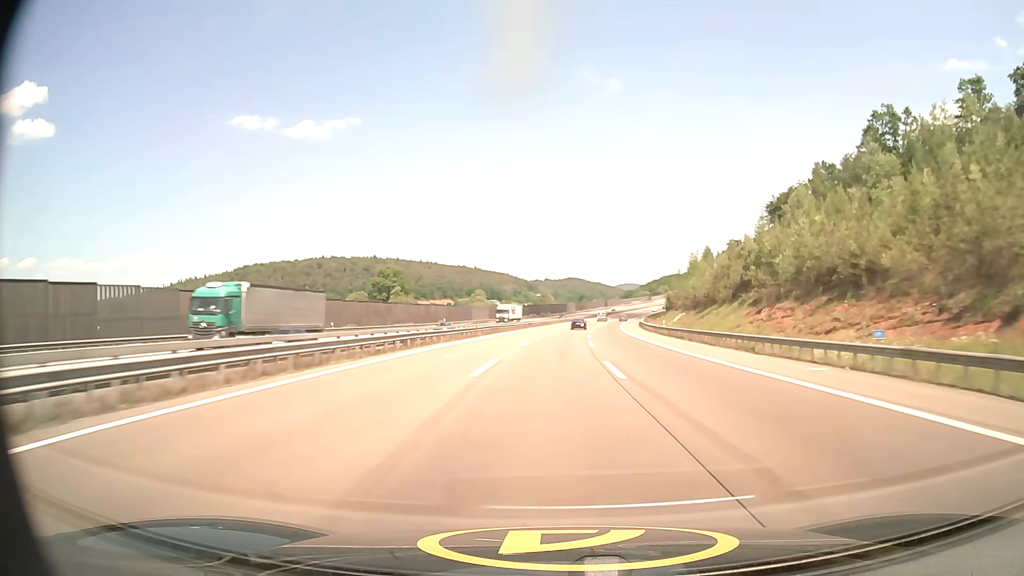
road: motorway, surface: asphalt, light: Day
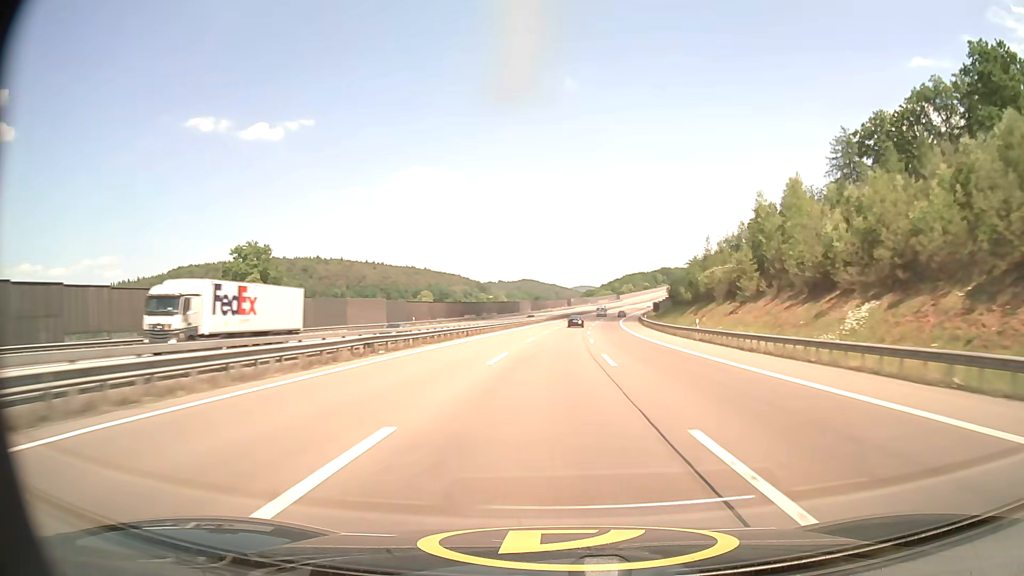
(+2.0, +66.3) m; +4°
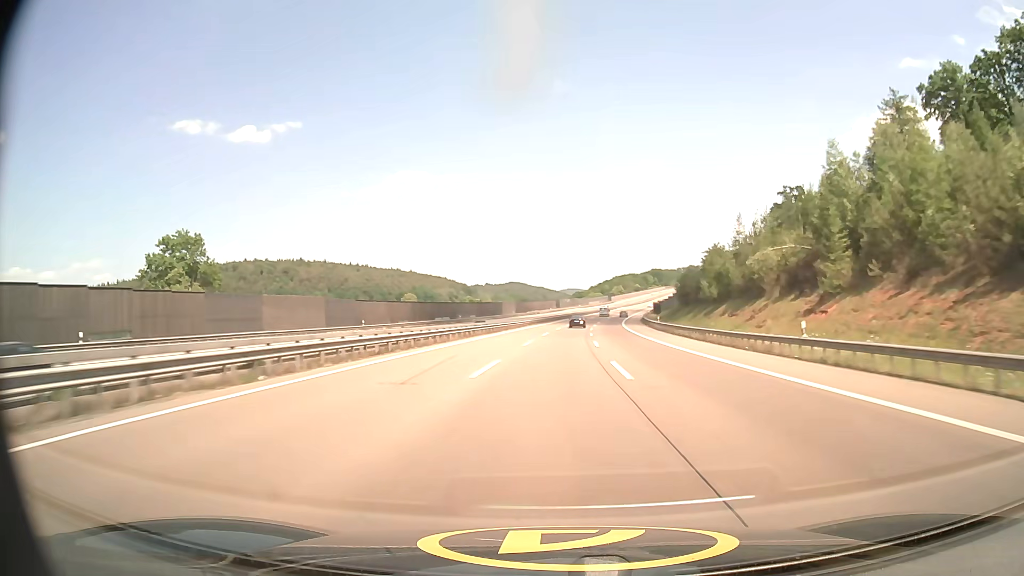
(+0.2, +22.0) m; +1°
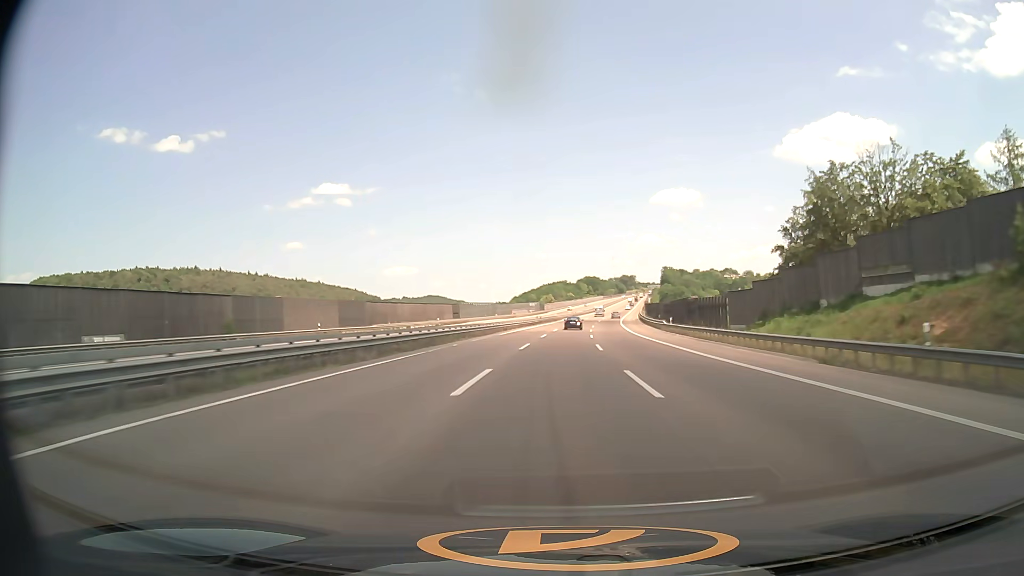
(+5.8, +109.7) m; +7°
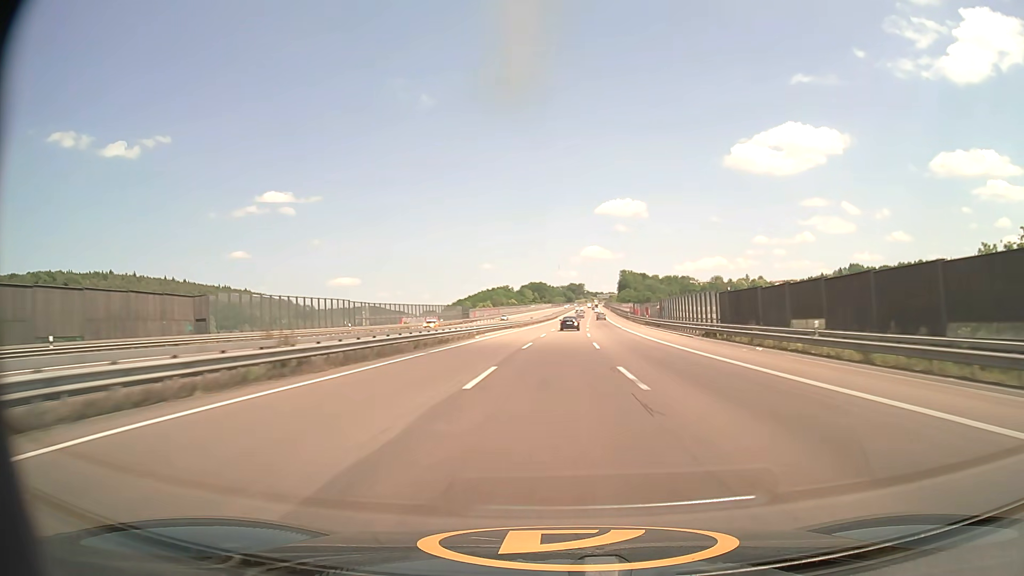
(+3.5, +87.1) m; +5°
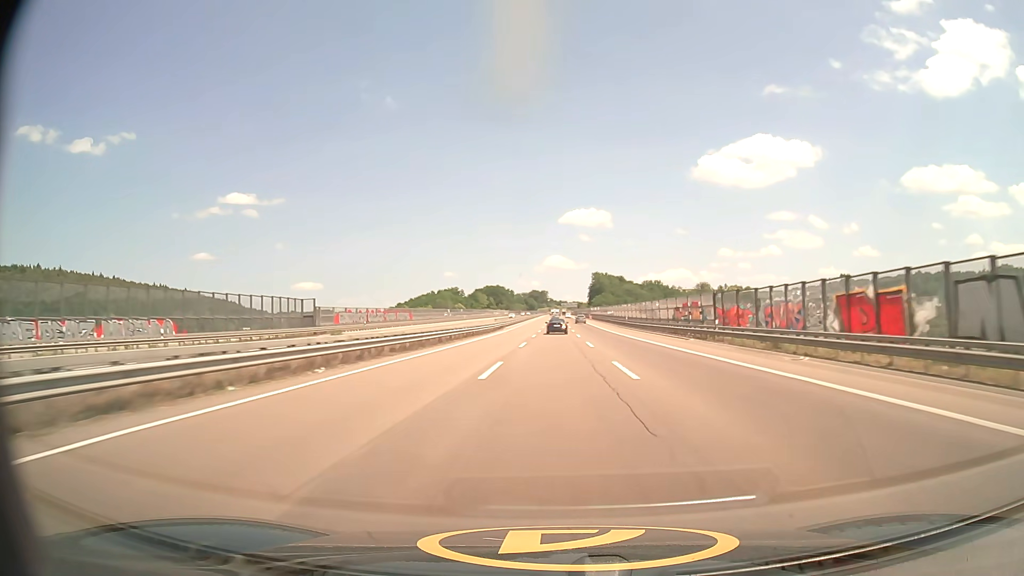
(+2.7, +86.0) m; +4°
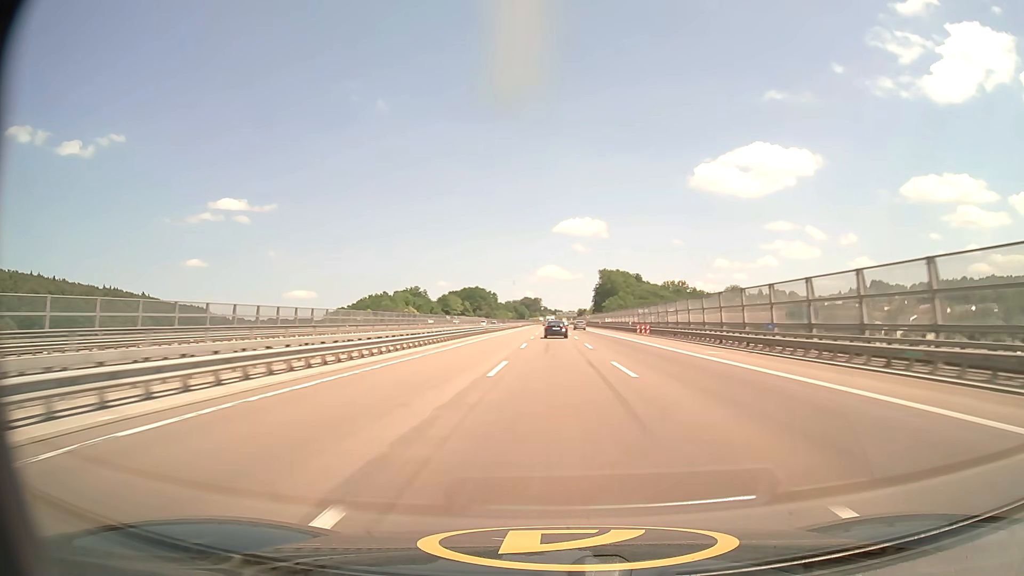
(+0.3, +106.0) m; 0°
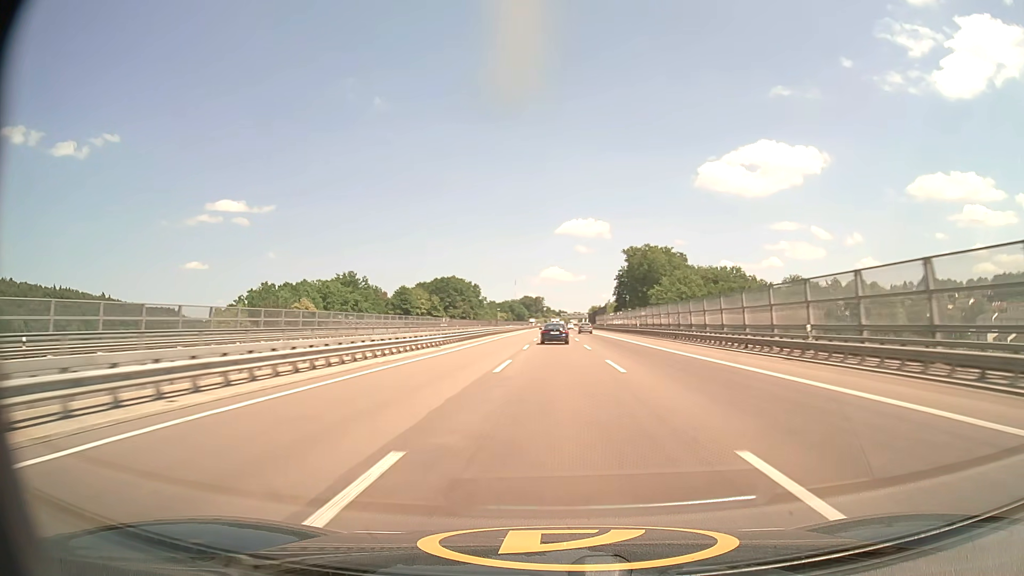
(-0.1, +104.6) m; 0°
(0, +10) (0, +20) (0, +30) (0, +40) (0, +50) (0, +60) (0, +70) (0, +80) (0, +90) (0, +100) m
